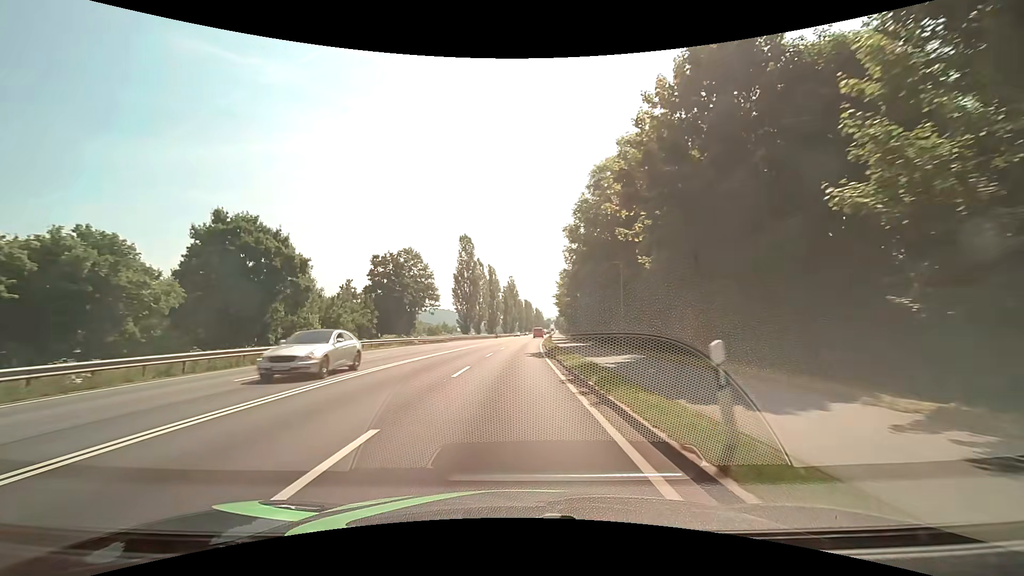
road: primary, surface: asphalt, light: Day
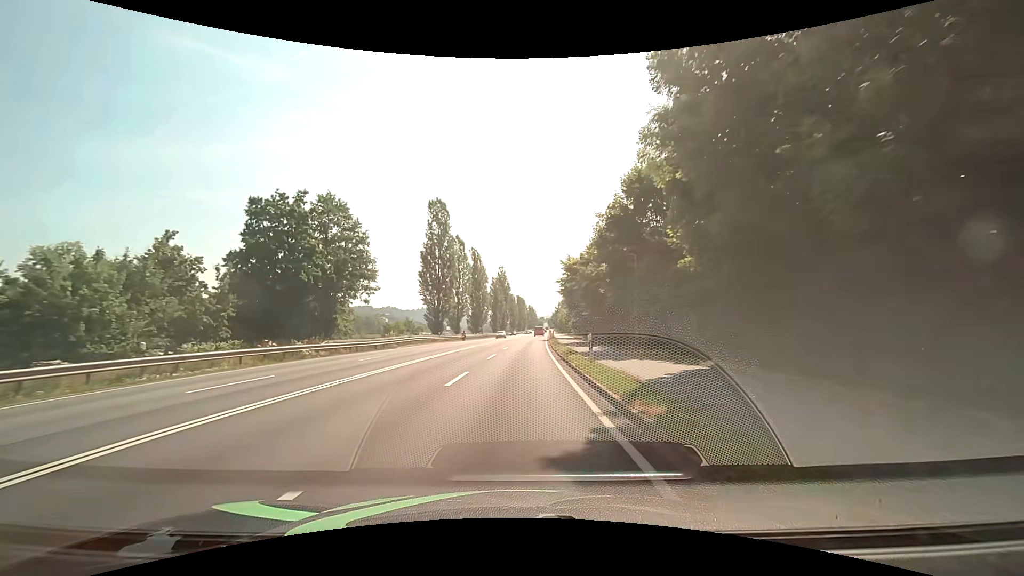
(+0.3, +26.5) m; +1°
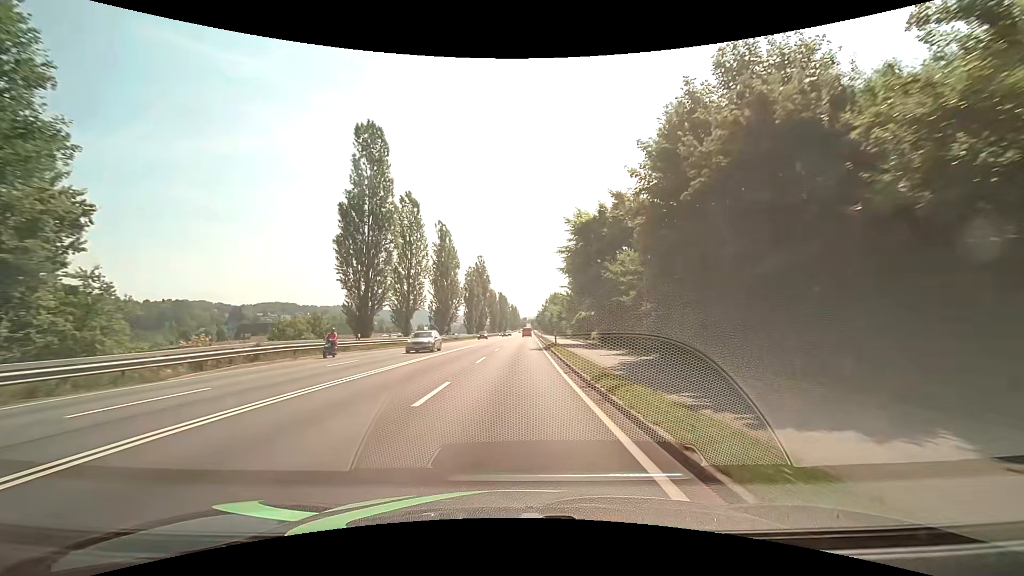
(+0.5, +27.1) m; +2°
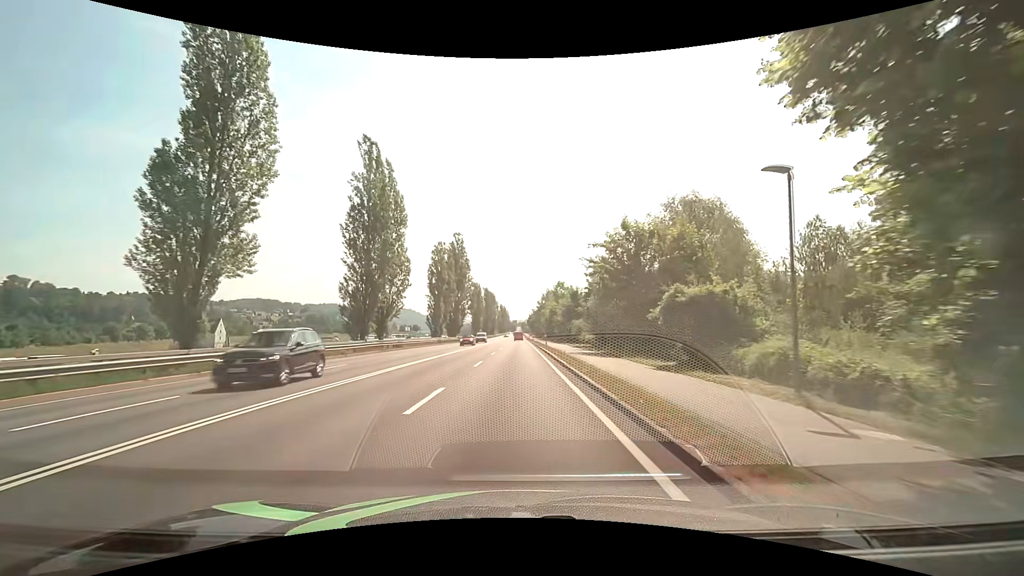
(+0.5, +36.8) m; +1°
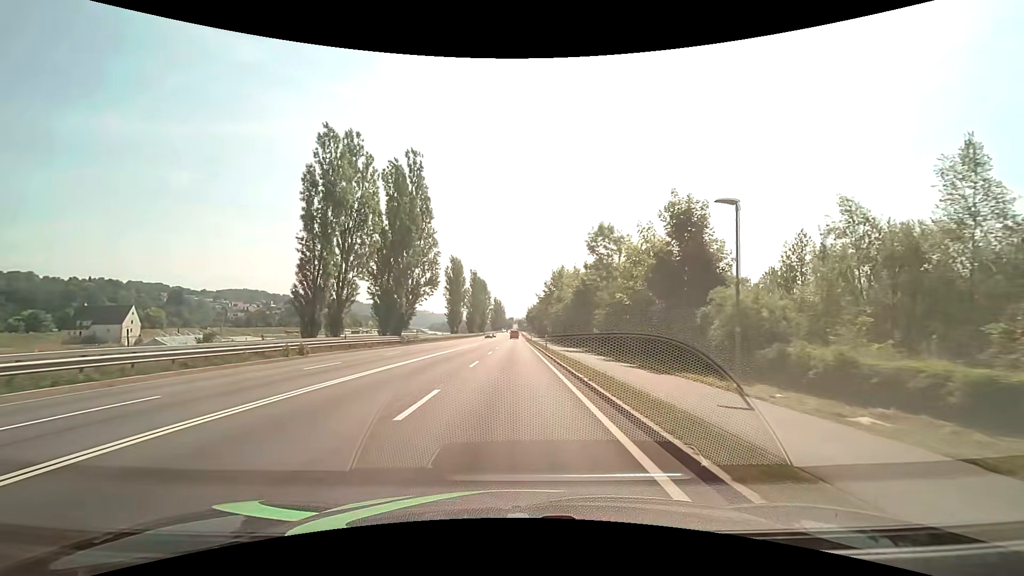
(+0.5, +48.8) m; +1°
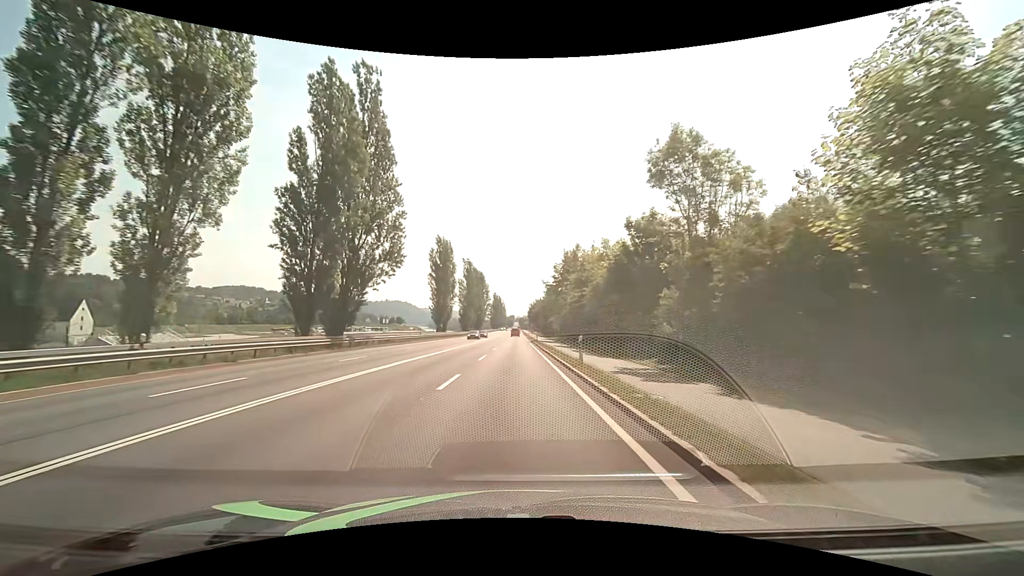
(-0.1, +20.4) m; -1°
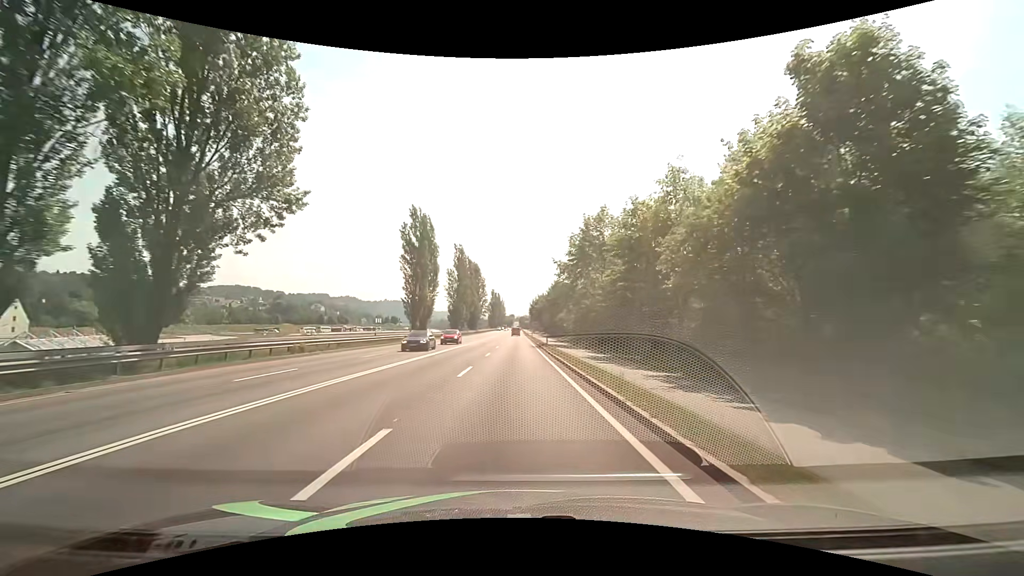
(+0.1, +20.7) m; 0°
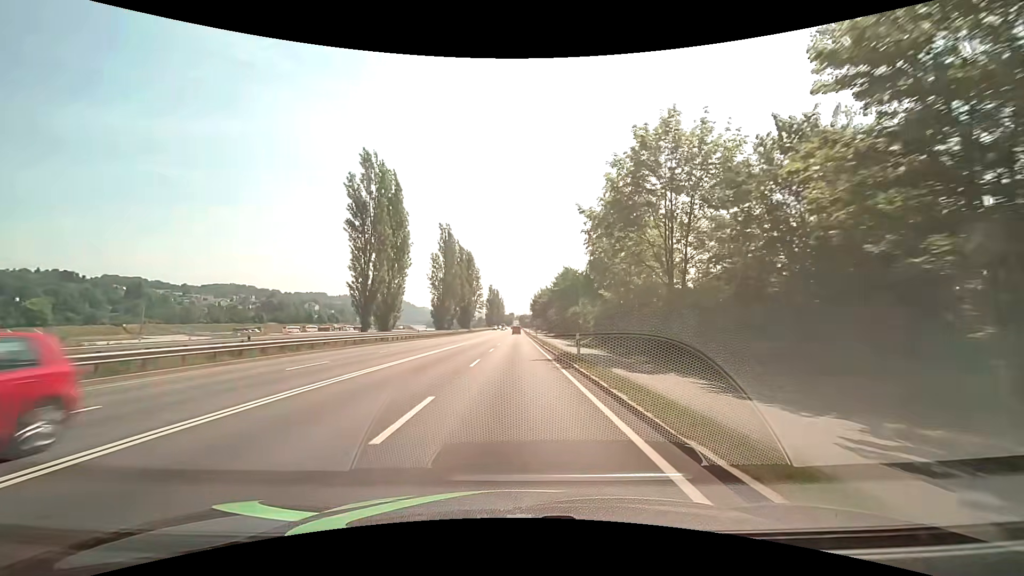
(0.0, +21.0) m; 0°
